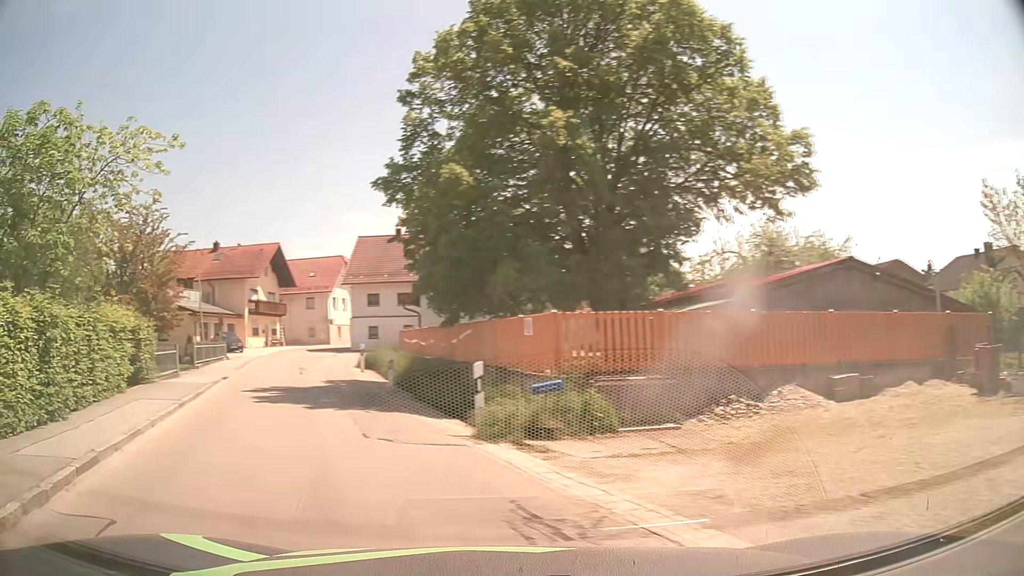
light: Day
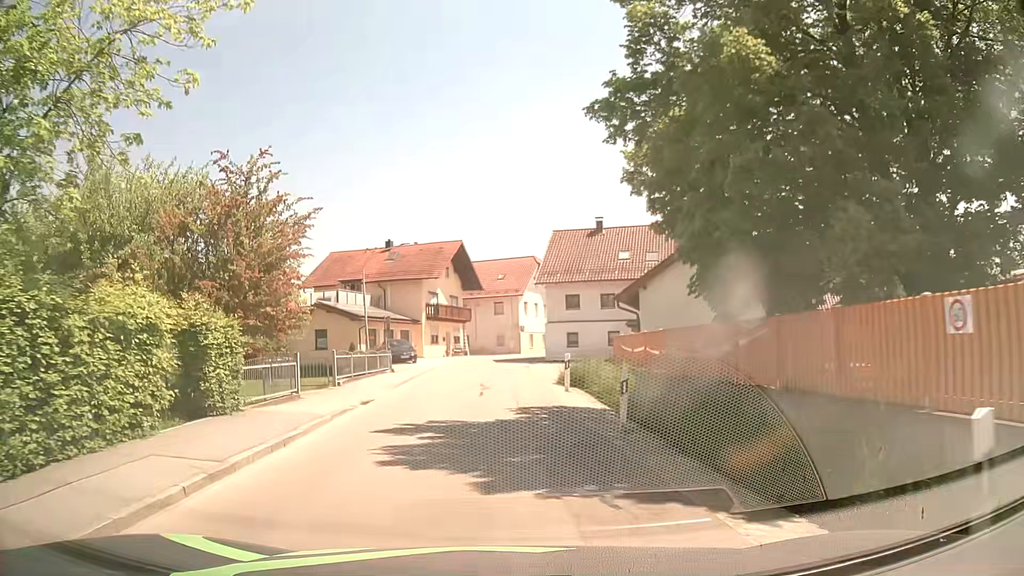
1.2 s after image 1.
(-1.5, +7.3) m; -16°
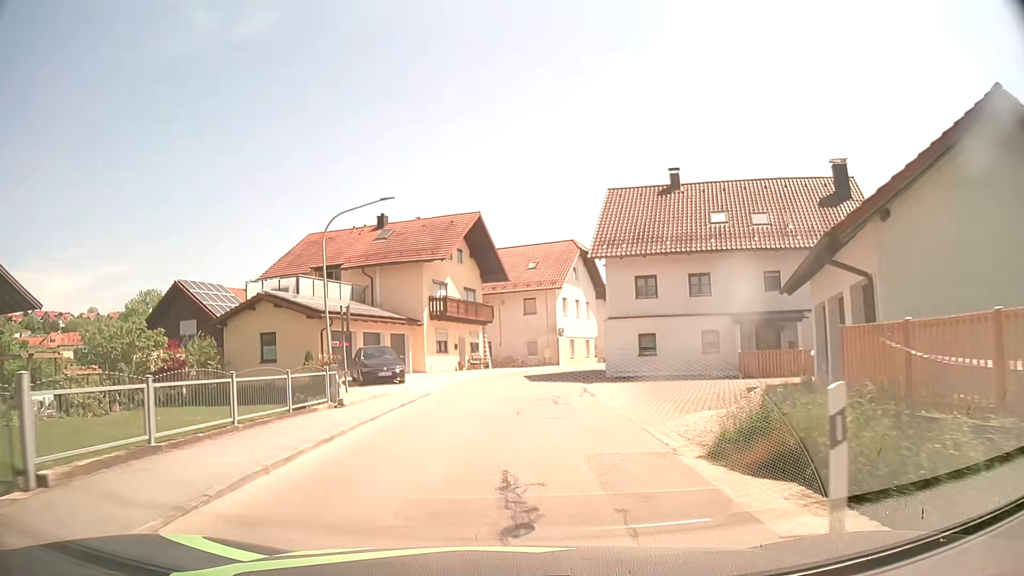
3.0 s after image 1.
(-0.5, +15.5) m; -3°
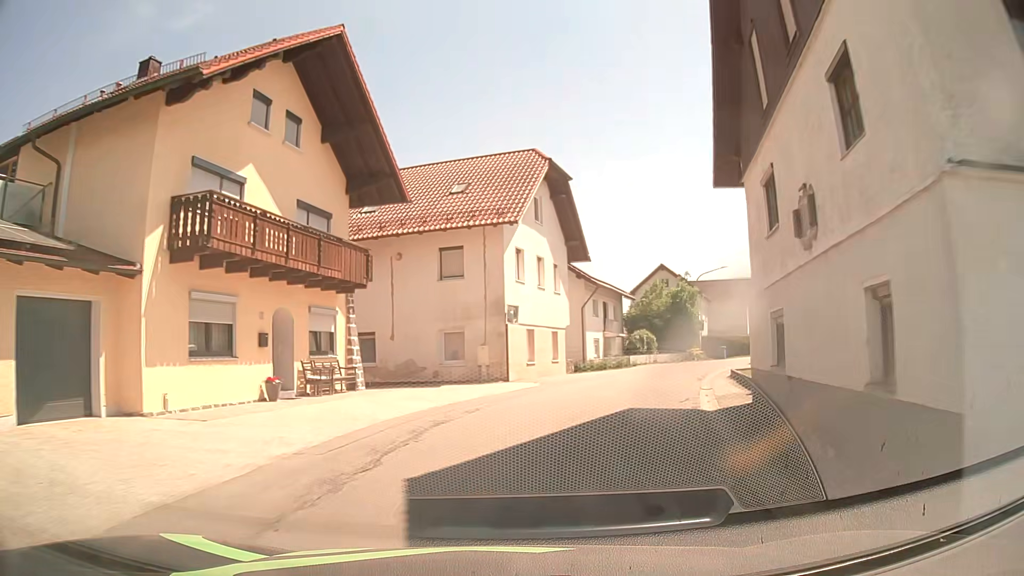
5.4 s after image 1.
(+1.0, +24.8) m; +7°
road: tertiary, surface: asphalt
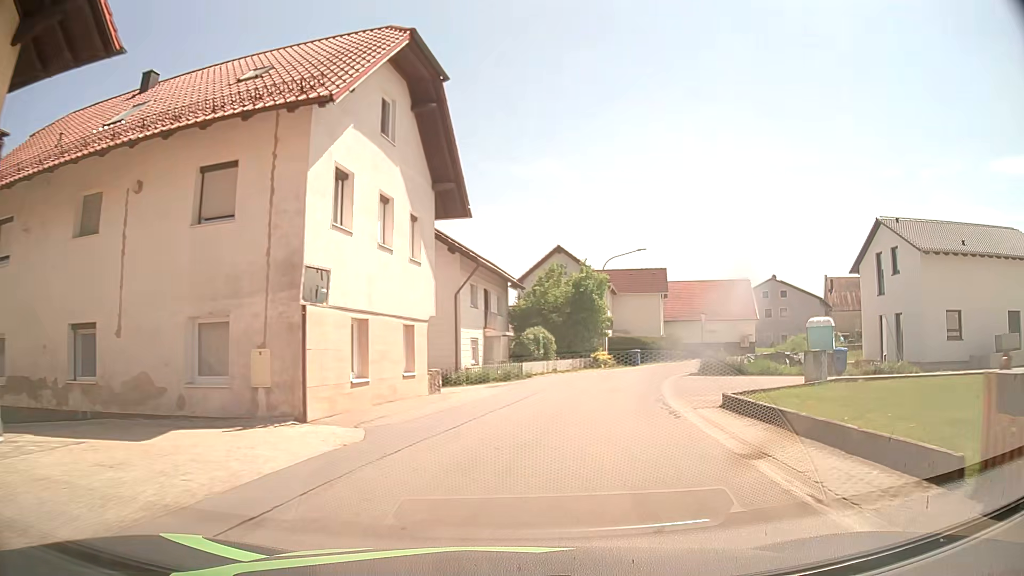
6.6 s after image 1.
(+1.1, +12.1) m; +11°
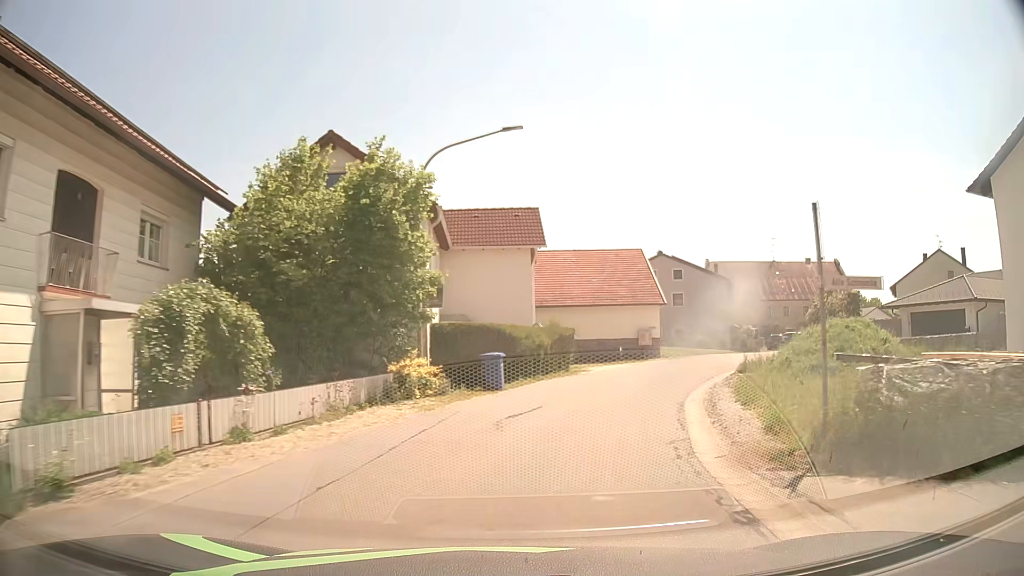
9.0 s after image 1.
(+3.4, +24.1) m; +14°
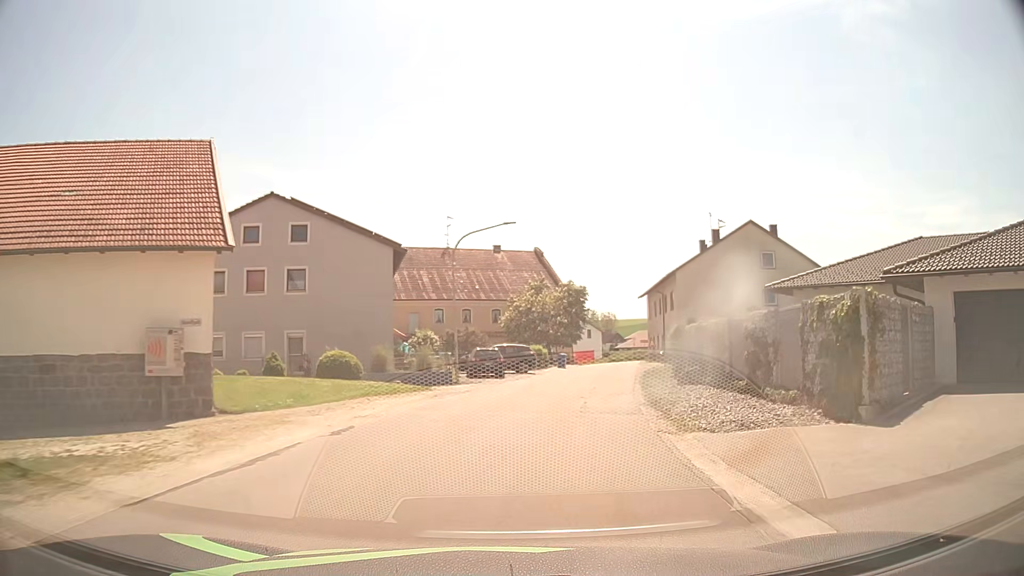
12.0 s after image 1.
(+8.5, +30.3) m; +31°
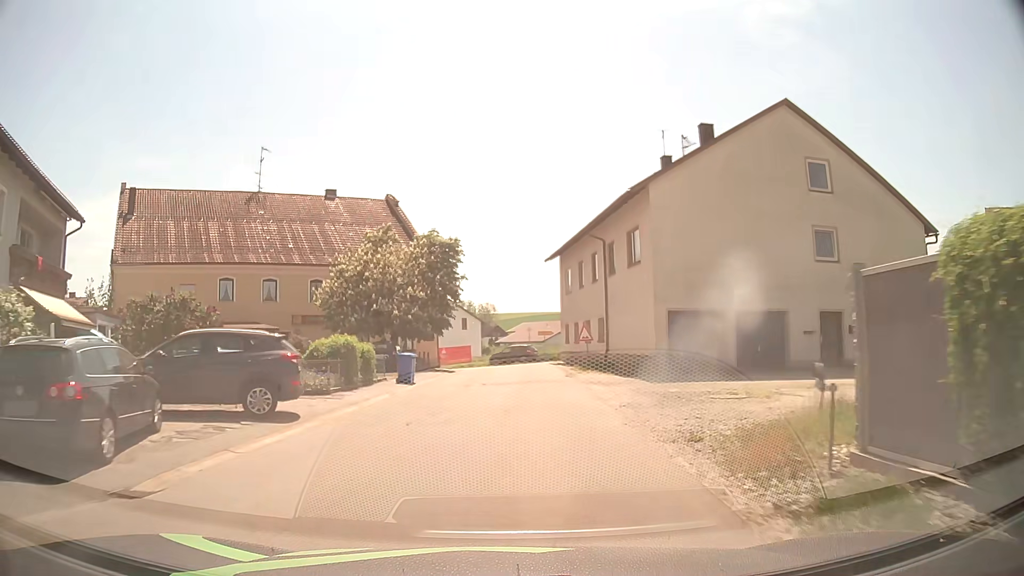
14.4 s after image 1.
(+3.1, +26.3) m; +10°
(0, +10) (0, +20) (0, +30) (0, +40) (-1, +50) (-5, +59) (-11, +67) (-18, +74) (-25, +81) (-32, +88) m
